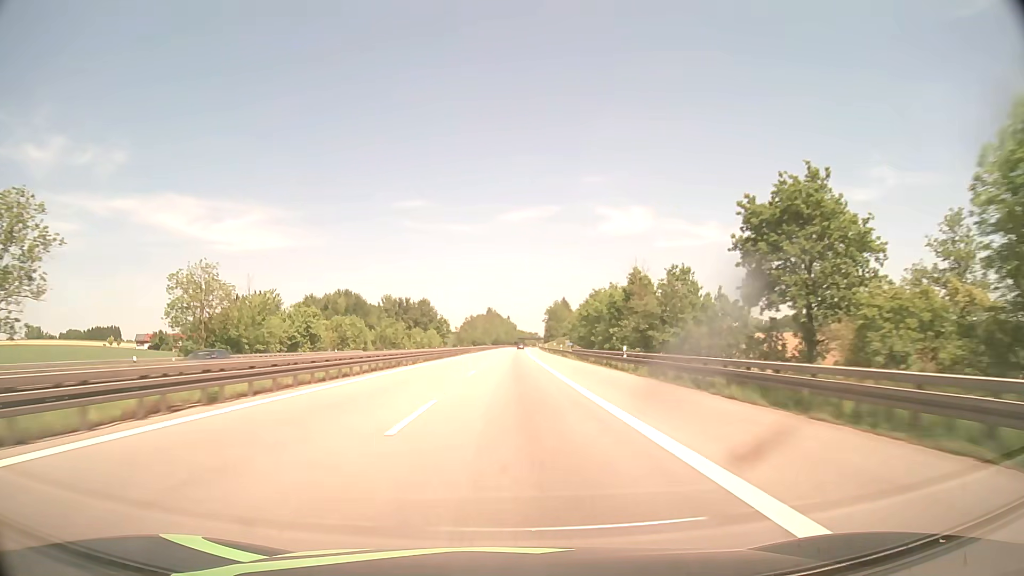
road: motorway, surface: asphalt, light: Day
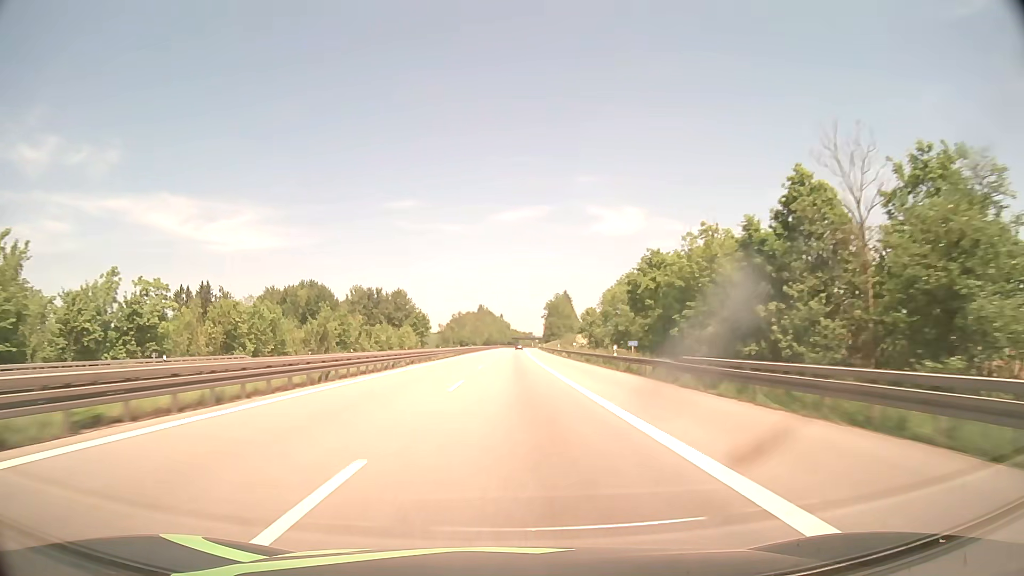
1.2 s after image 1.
(+0.2, +44.4) m; +1°
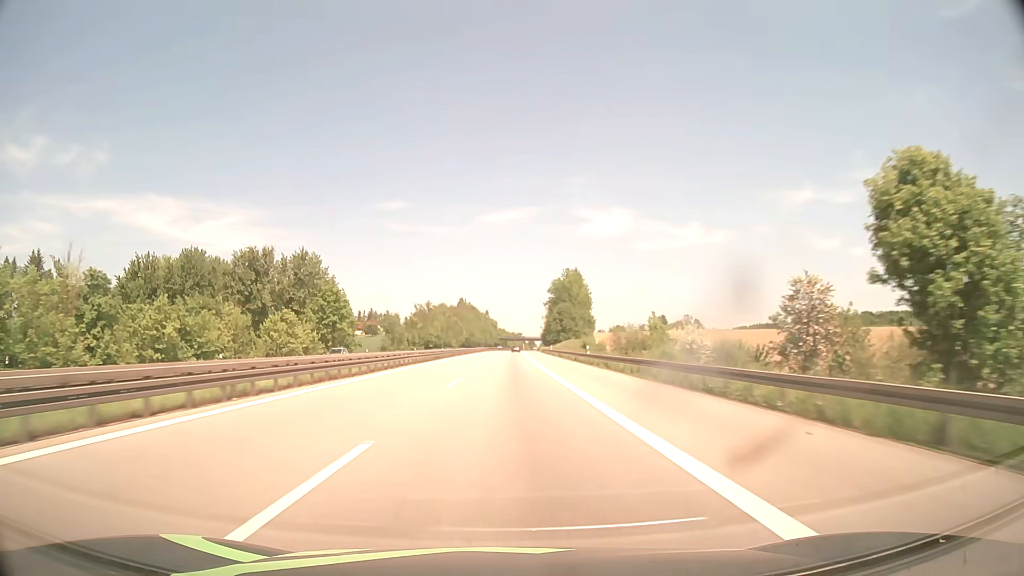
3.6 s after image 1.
(+1.0, +88.8) m; +1°
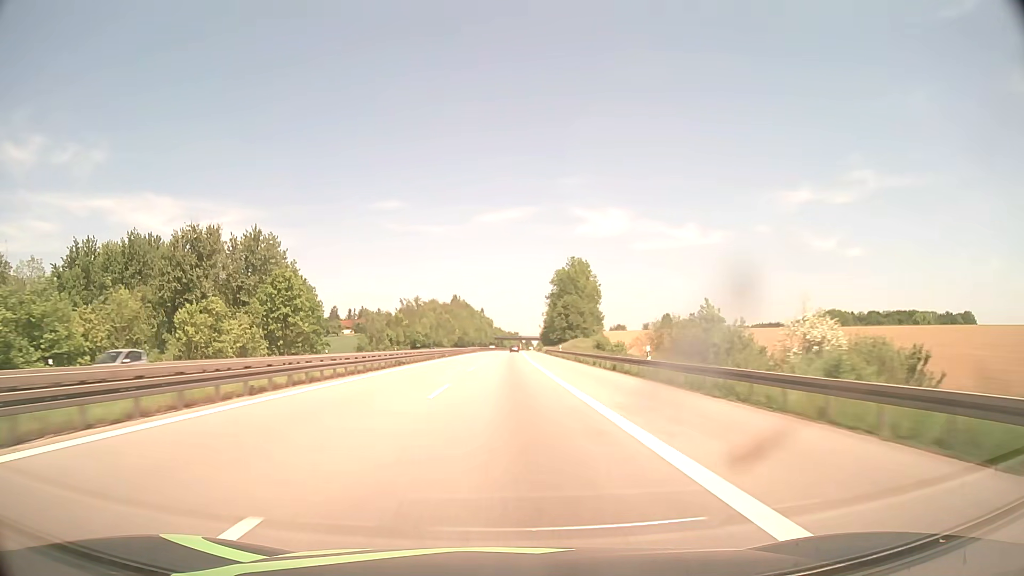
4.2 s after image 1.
(0.0, +22.3) m; 0°
(0, +10) (0, +20) (0, +30) (0, +40) (0, +50) (0, +60) (0, +70) (0, +80) (+1, +90) (+1, +100) m
